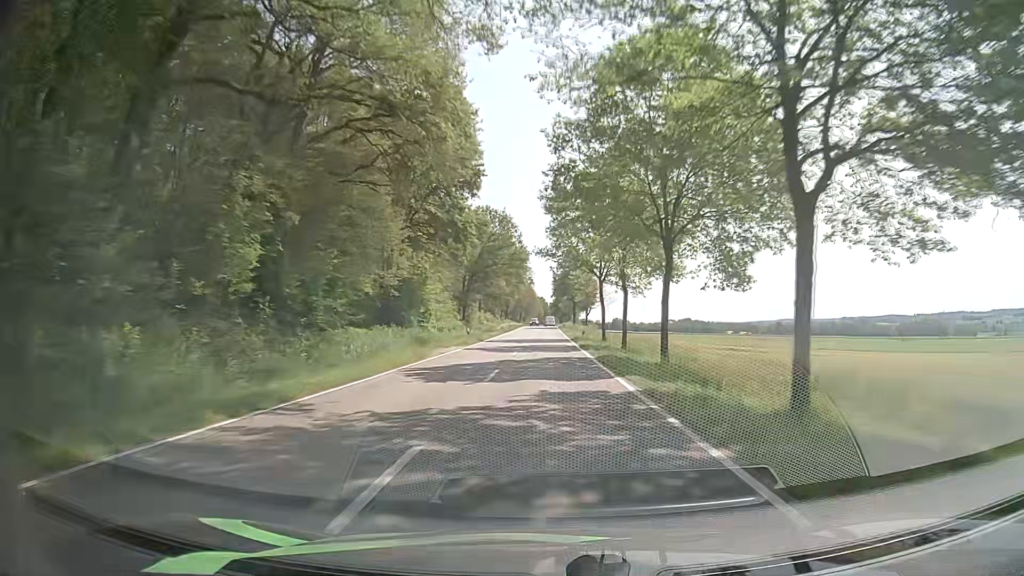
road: tertiary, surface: asphalt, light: Day
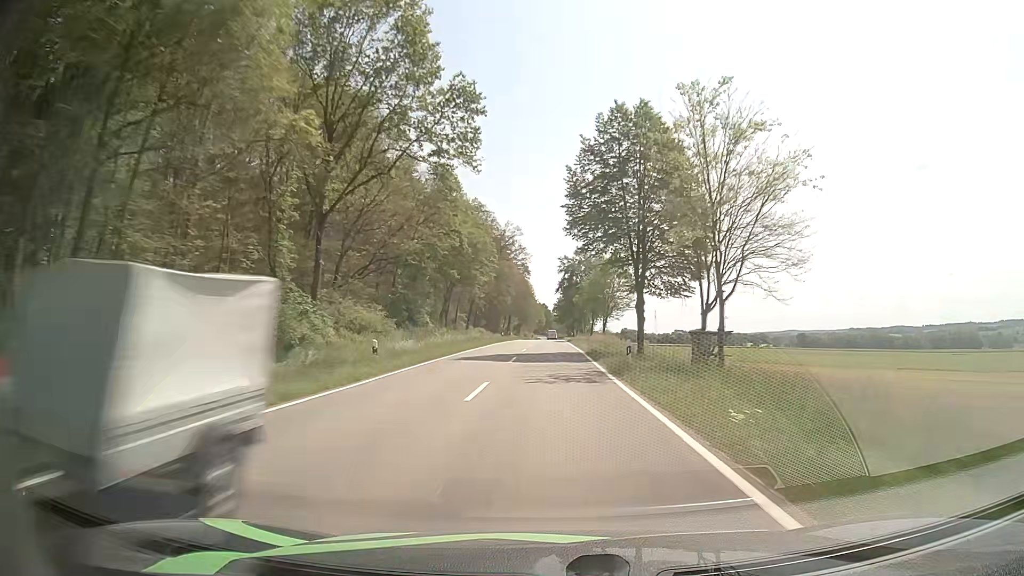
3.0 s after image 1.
(-0.4, +78.1) m; 0°
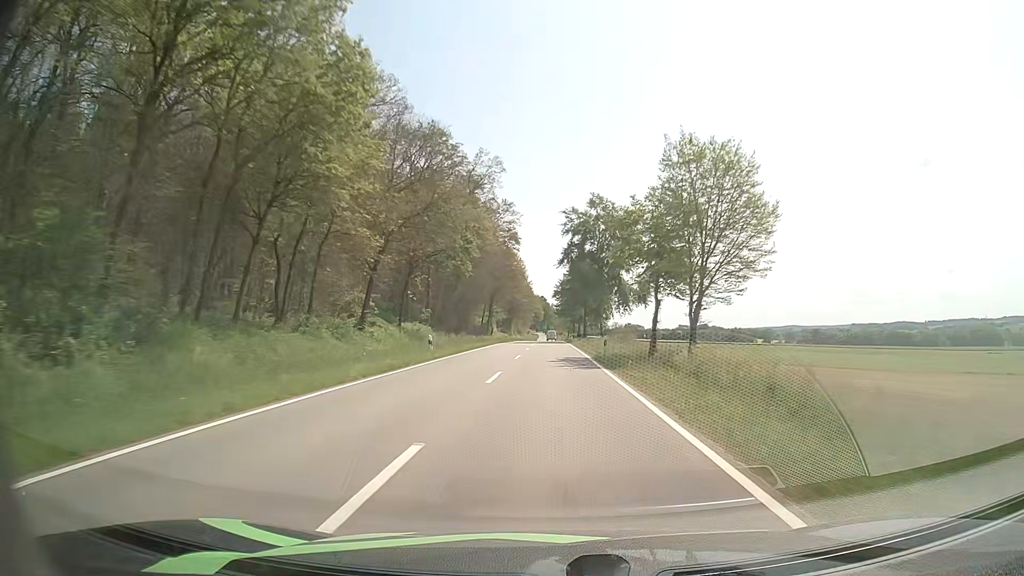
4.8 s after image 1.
(+0.1, +46.2) m; 0°
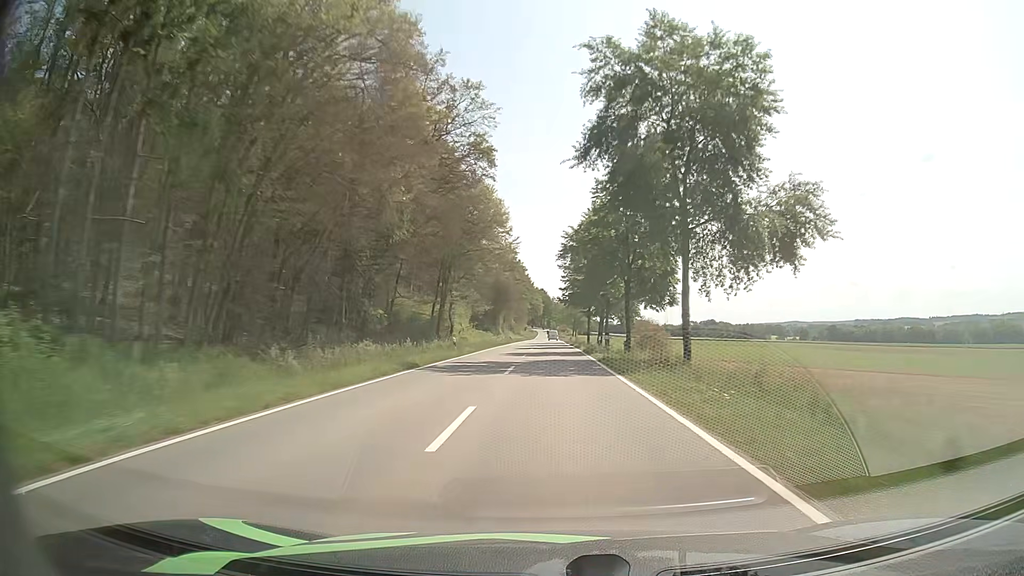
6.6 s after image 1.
(-0.1, +45.9) m; 0°
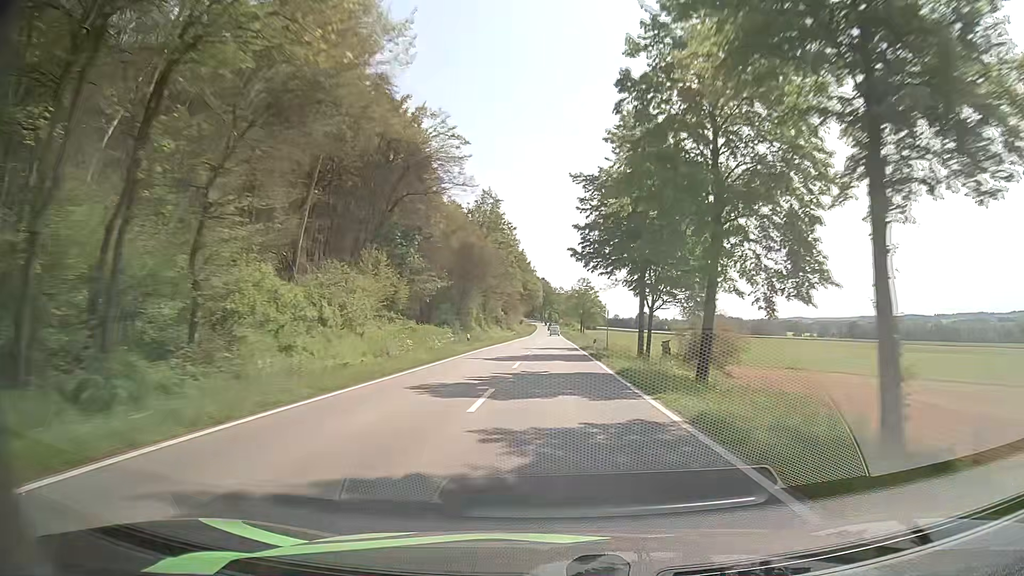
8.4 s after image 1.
(0.0, +46.6) m; 0°
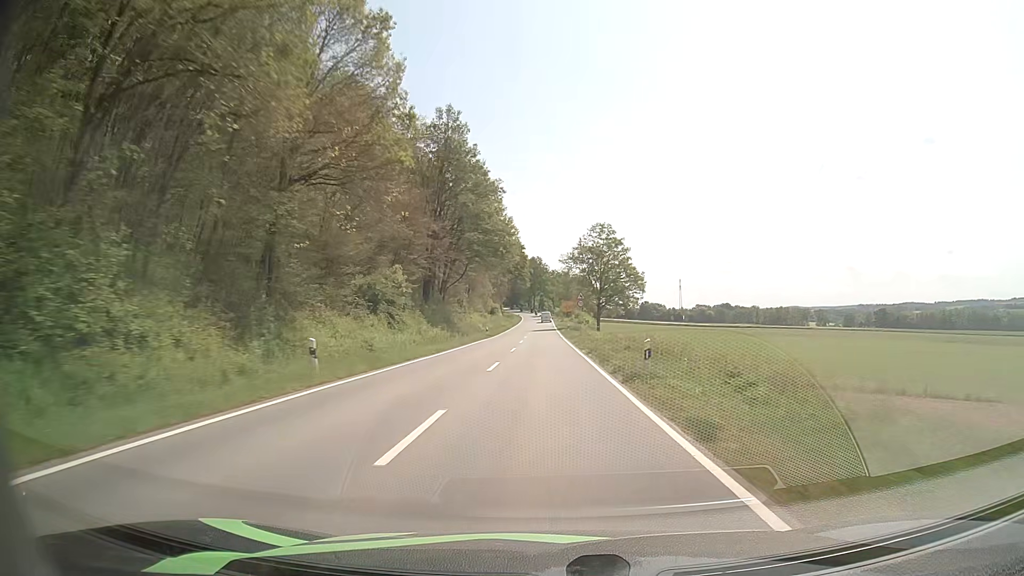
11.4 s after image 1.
(+0.3, +78.7) m; 0°
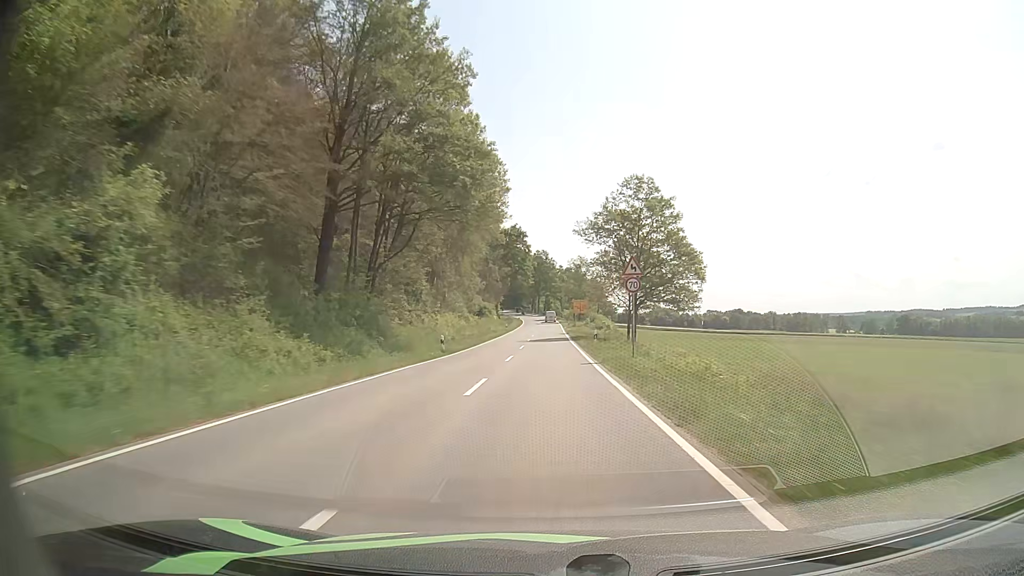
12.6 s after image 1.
(-0.2, +31.1) m; -1°
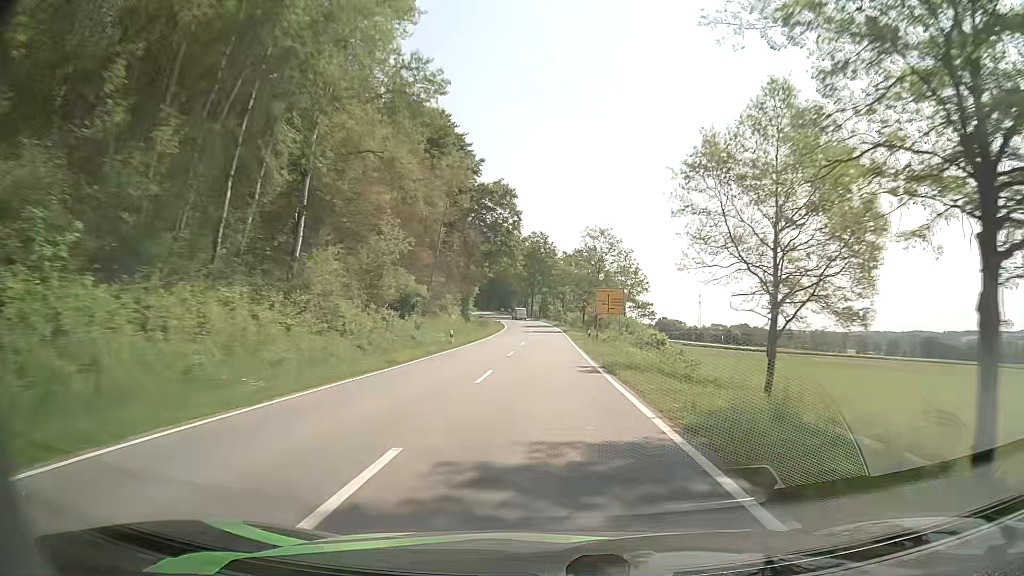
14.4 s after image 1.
(-0.1, +47.0) m; 0°
(0, +10) (0, +20) (0, +30) (0, +40) (0, +50) (0, +60) (0, +70) (0, +80) (-1, +90) (-2, +100) m
